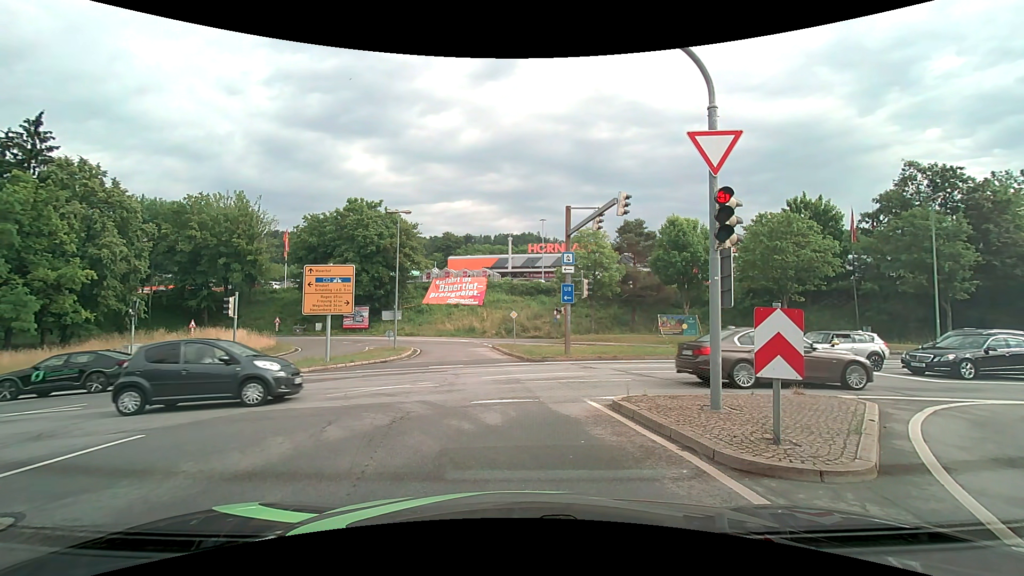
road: primary_link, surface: asphalt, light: Day
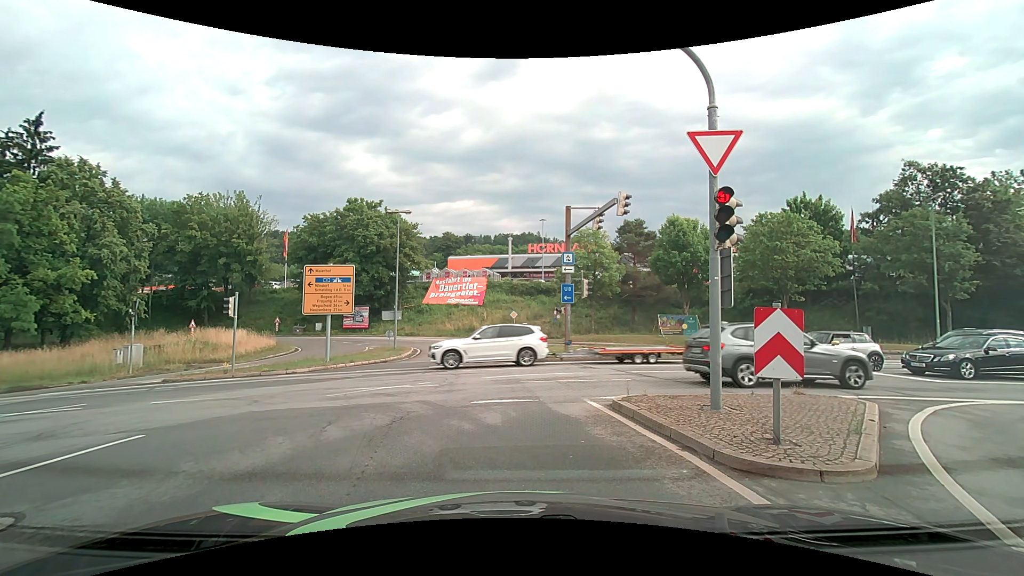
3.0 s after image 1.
(0.0, 0.0) m; 0°
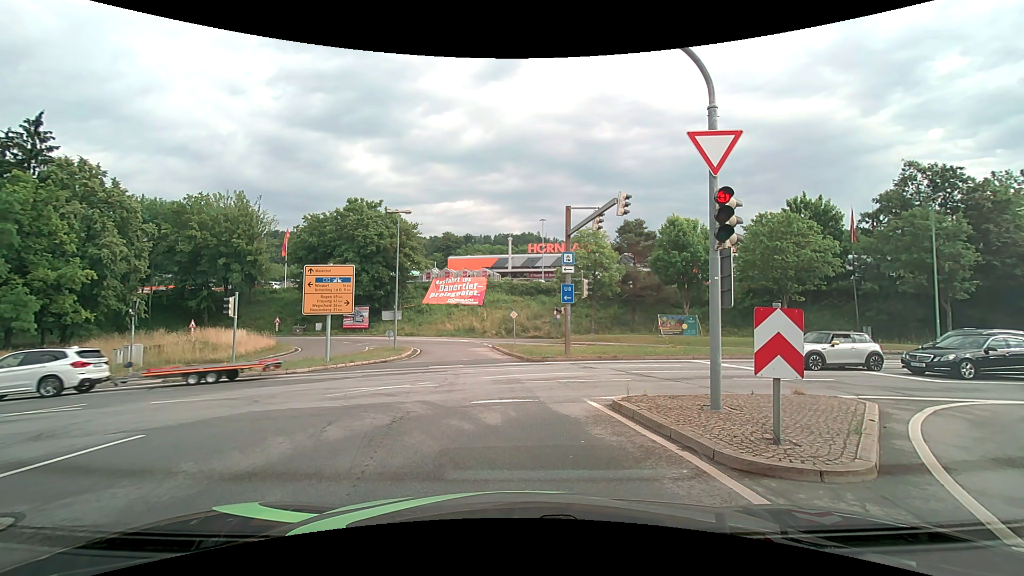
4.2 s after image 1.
(0.0, 0.0) m; 0°
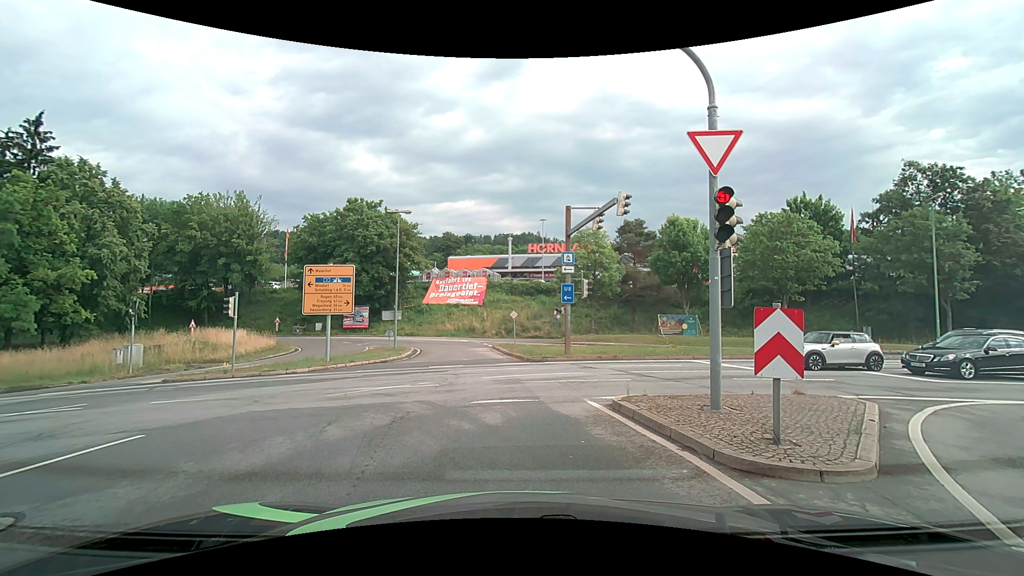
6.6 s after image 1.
(0.0, 0.0) m; 0°
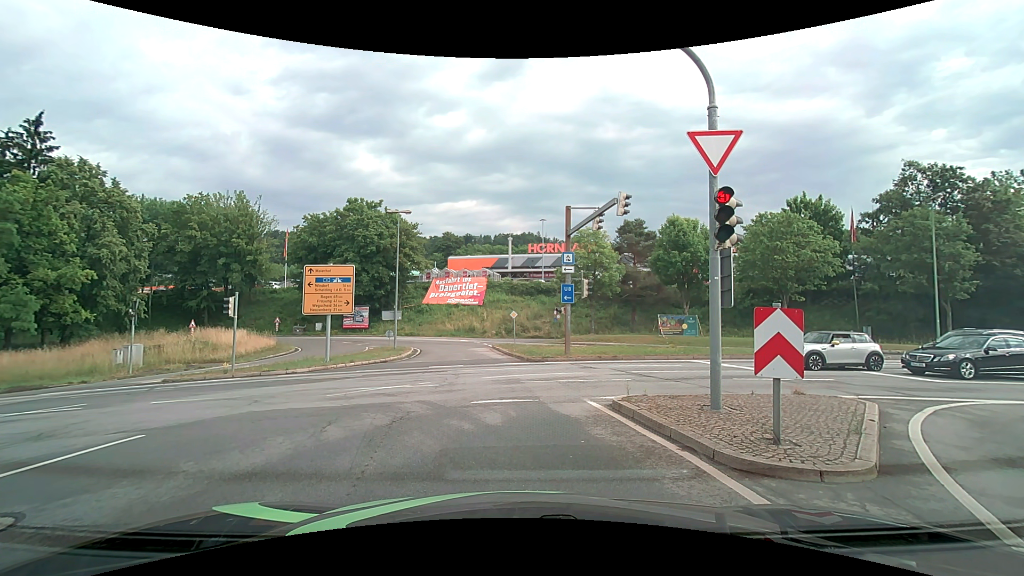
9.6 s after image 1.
(0.0, 0.0) m; 0°
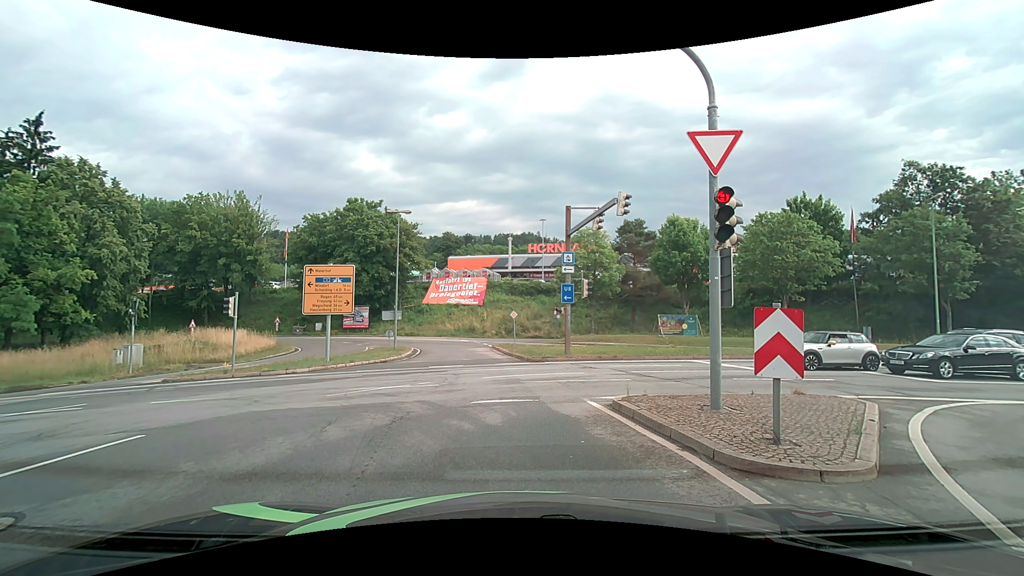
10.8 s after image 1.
(0.0, 0.0) m; 0°
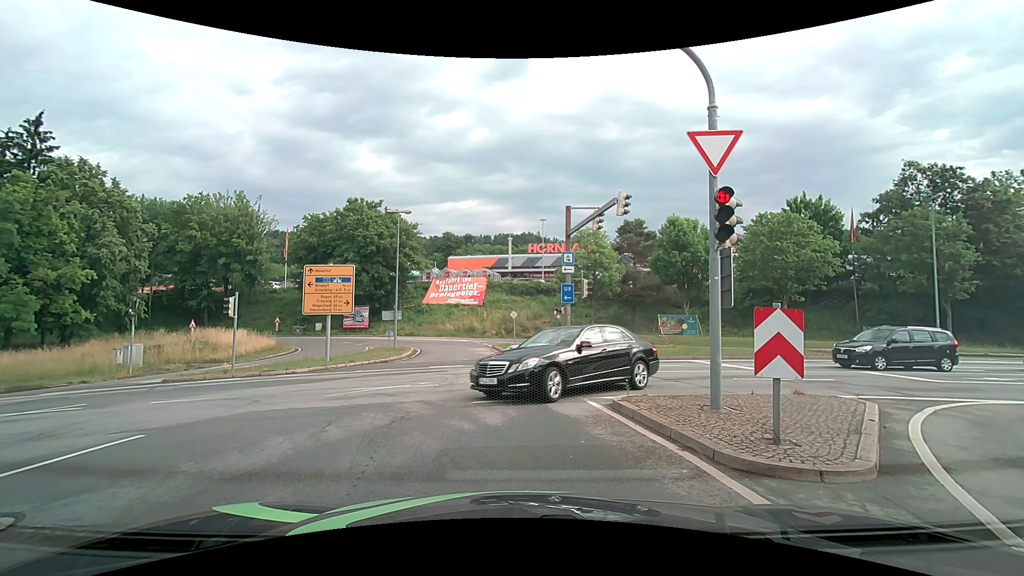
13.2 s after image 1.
(0.0, 0.0) m; 0°
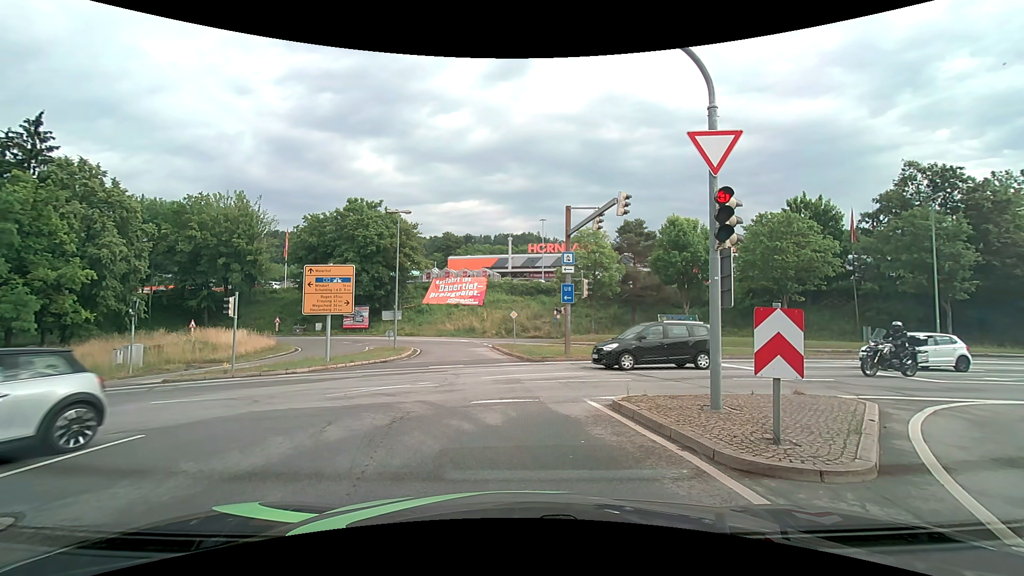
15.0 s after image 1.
(0.0, 0.0) m; 0°
(-2, +10) (-10, +16) (-20, +18) (-30, +18) (-40, +18) (-50, +17) (-60, +17) (-70, +16) (-80, +16) (-90, +16) m
